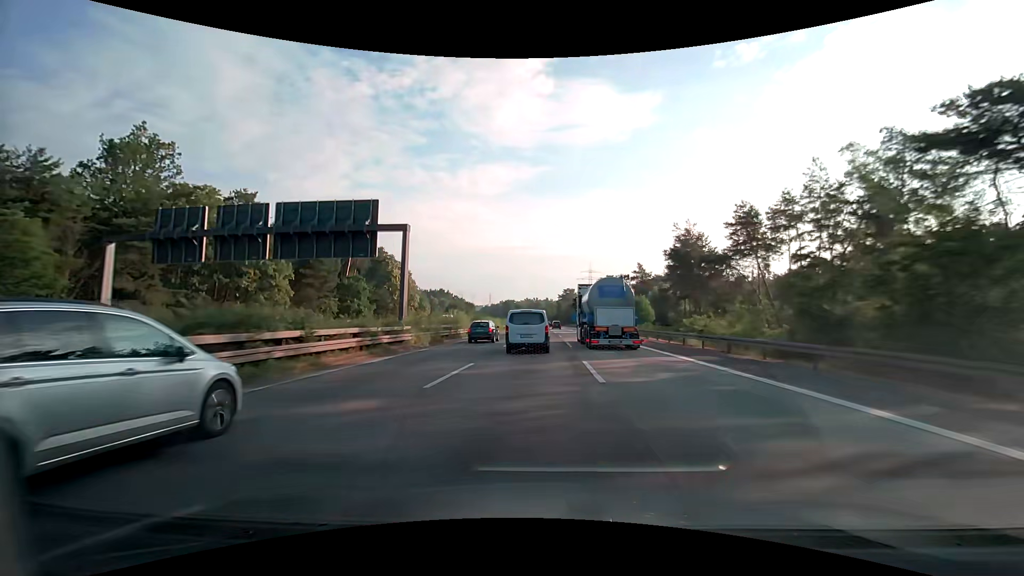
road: motorway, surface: asphalt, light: Day
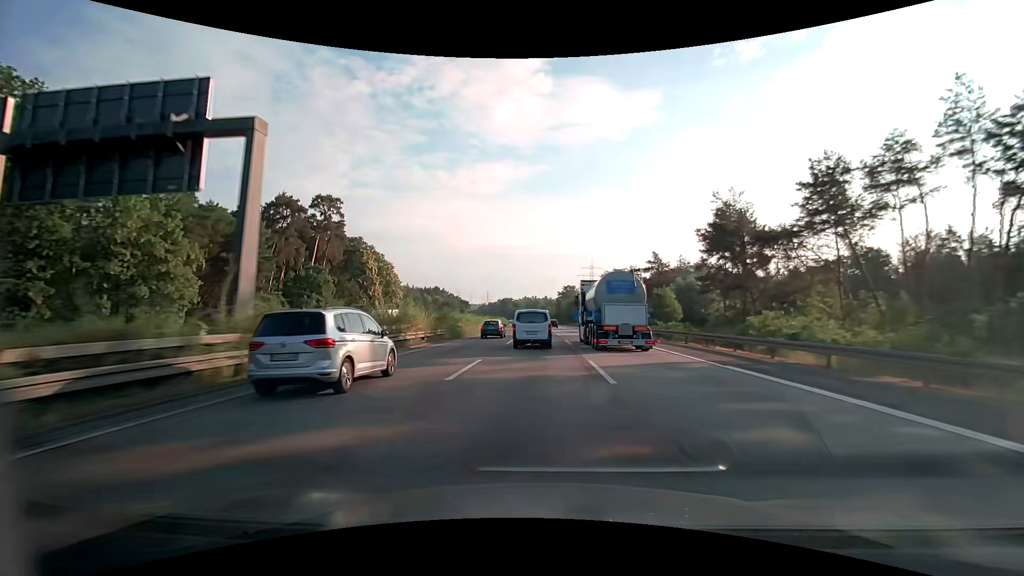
(+0.1, +16.6) m; 0°
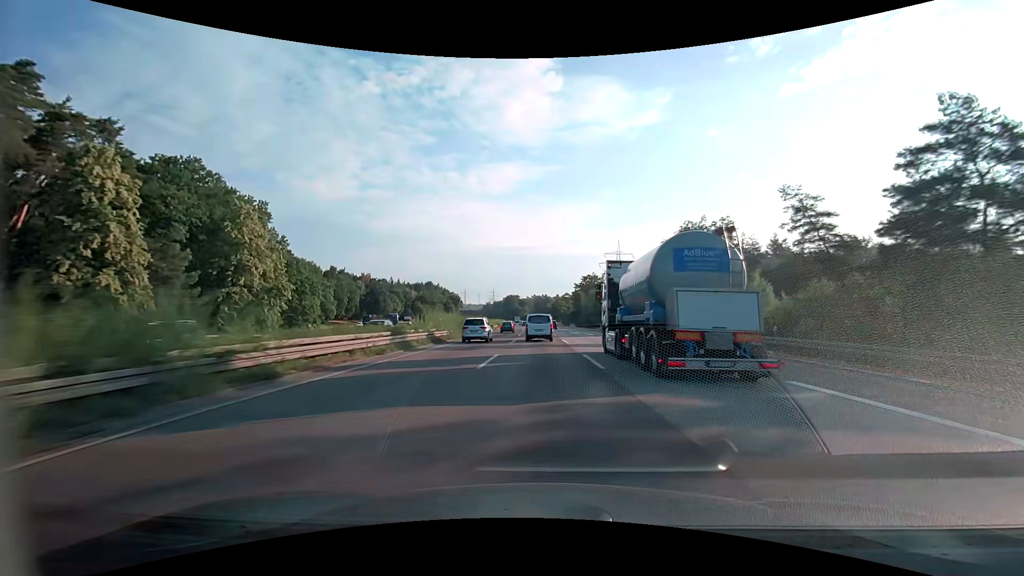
(-0.3, +67.8) m; -1°
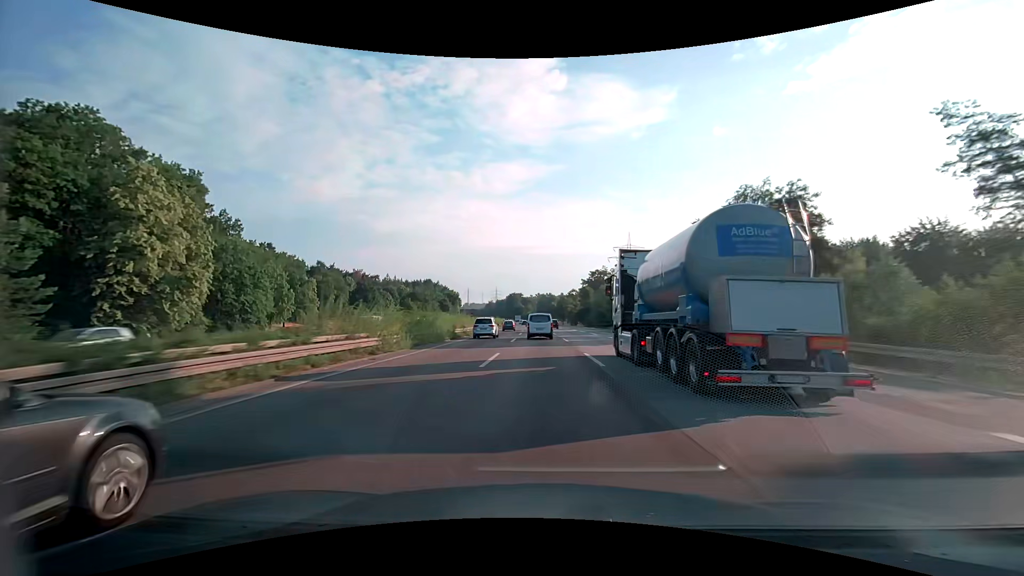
(-0.1, +17.2) m; 0°
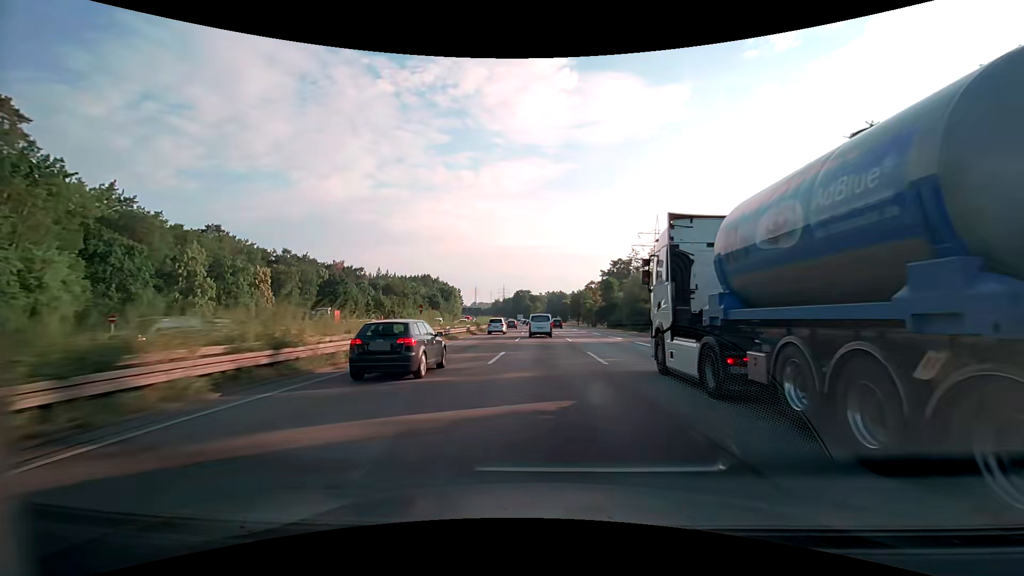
(-0.4, +34.8) m; -1°
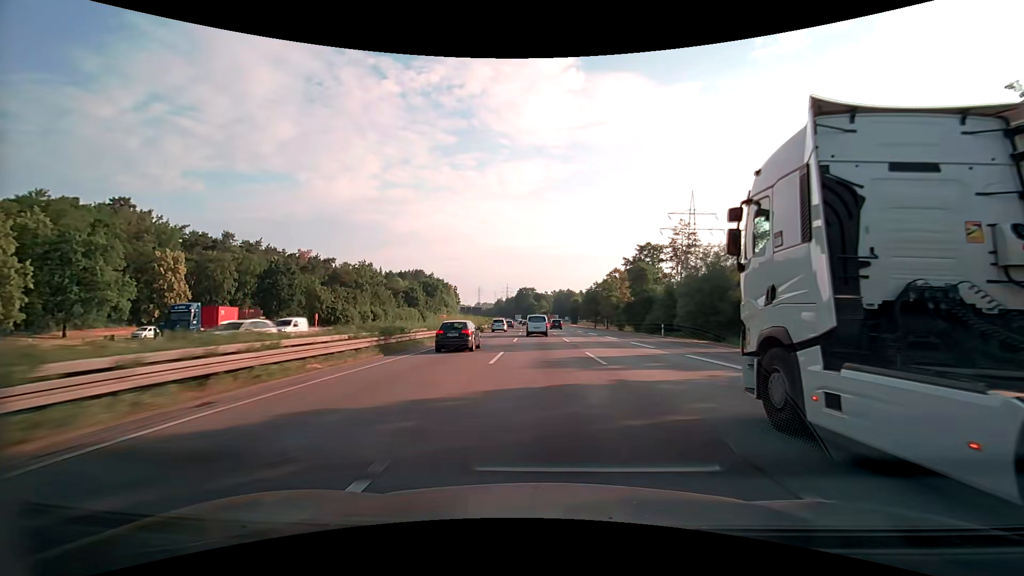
(-0.3, +35.1) m; -1°
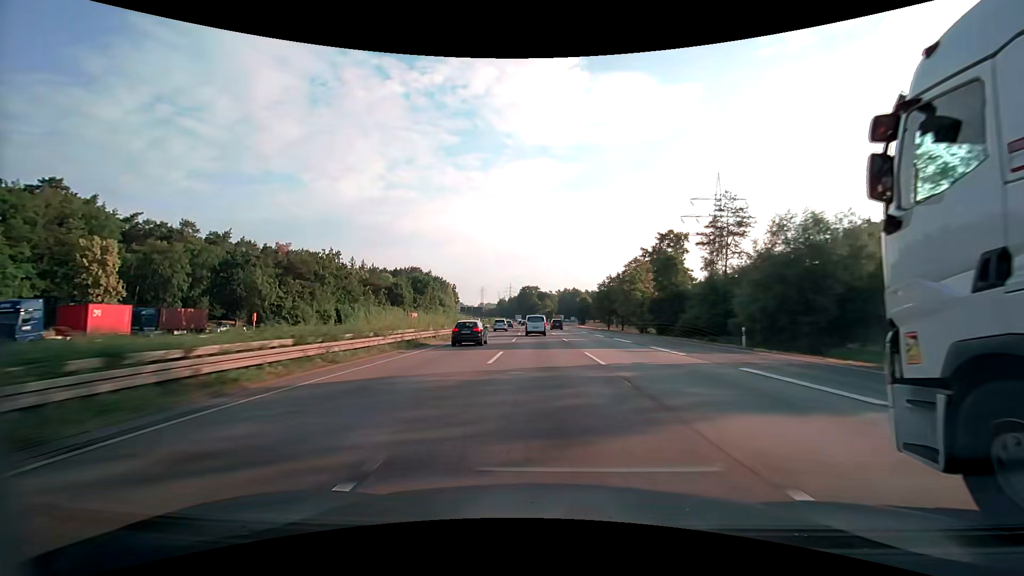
(-0.1, +17.7) m; -1°
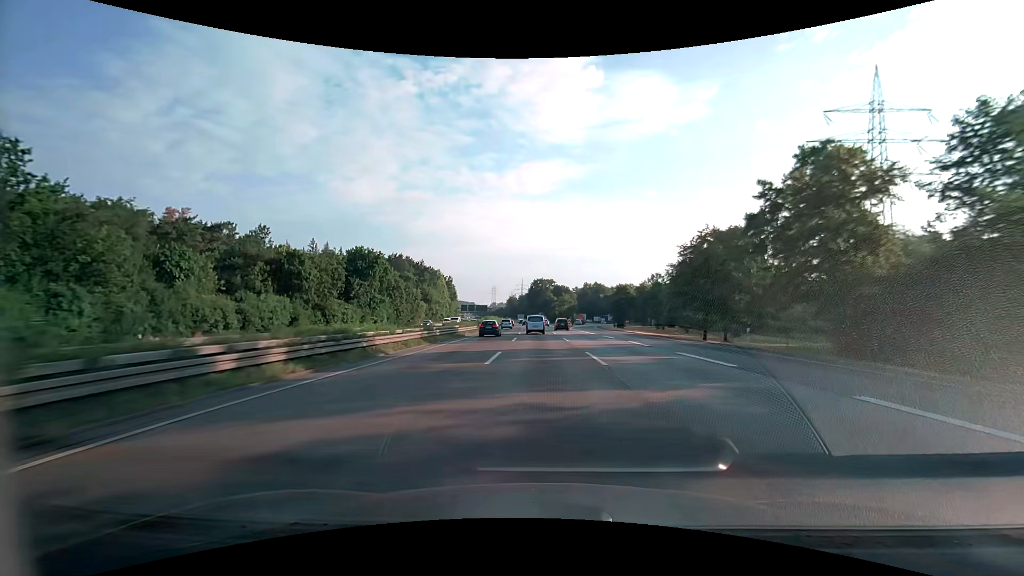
(-0.8, +53.5) m; -2°
(0, +10) (0, +20) (0, +30) (0, +40) (-1, +50) (-1, +60) (-1, +70) (-2, +80) (-2, +90) (-2, +100) m
